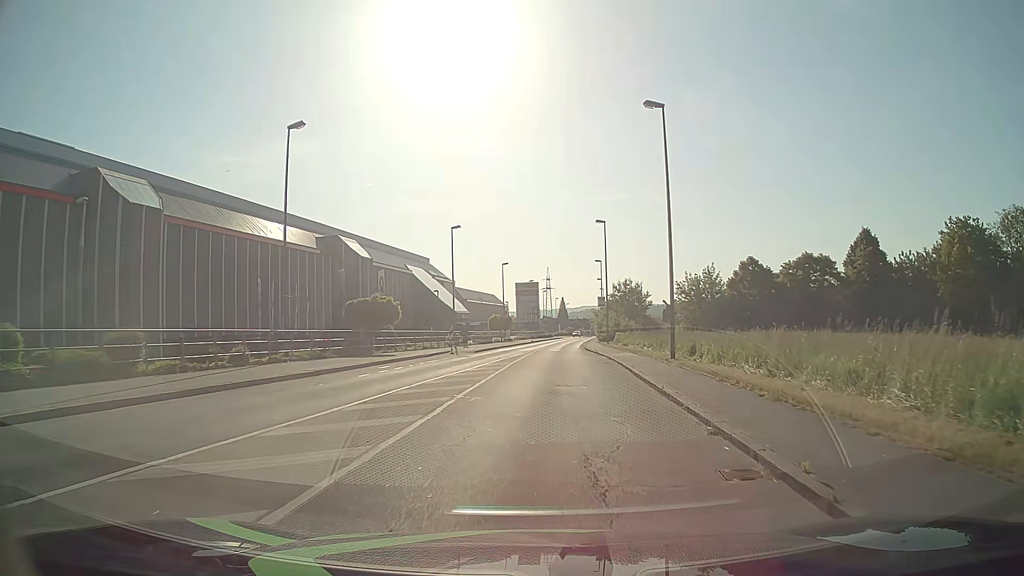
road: tertiary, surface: asphalt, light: Day
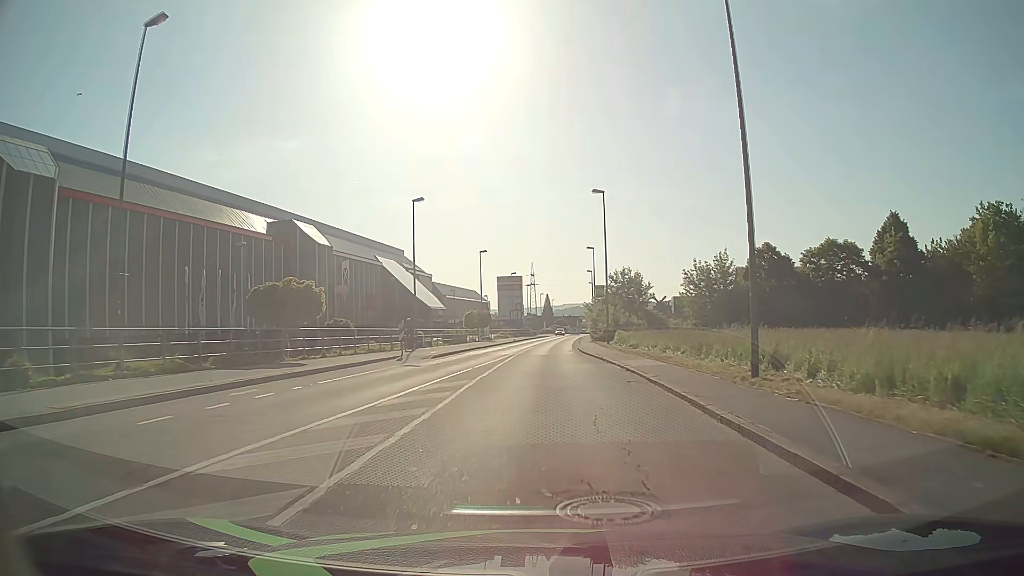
(+0.1, +11.5) m; +1°
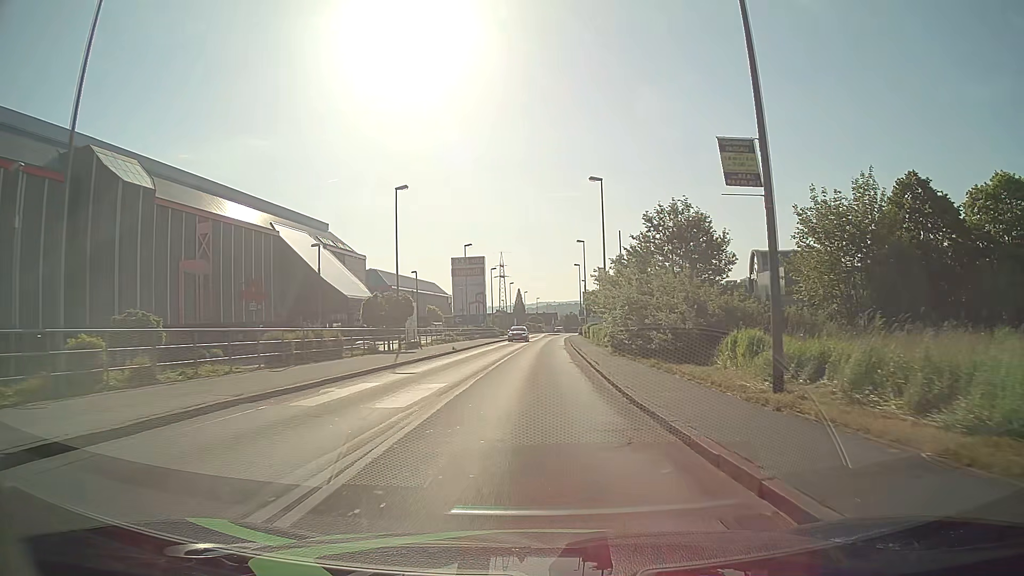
(+0.5, +34.4) m; +2°
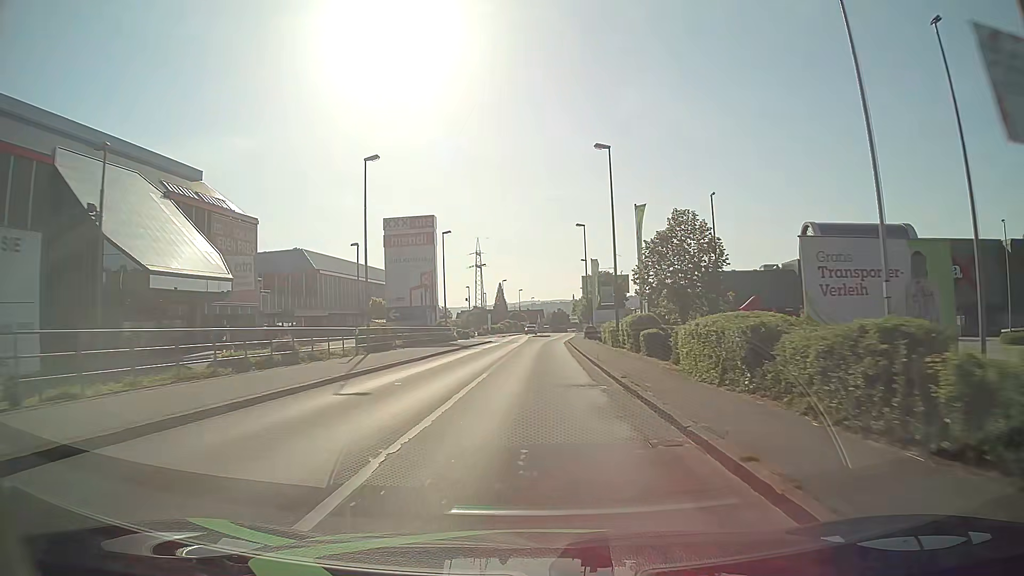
(+0.5, +37.1) m; +1°
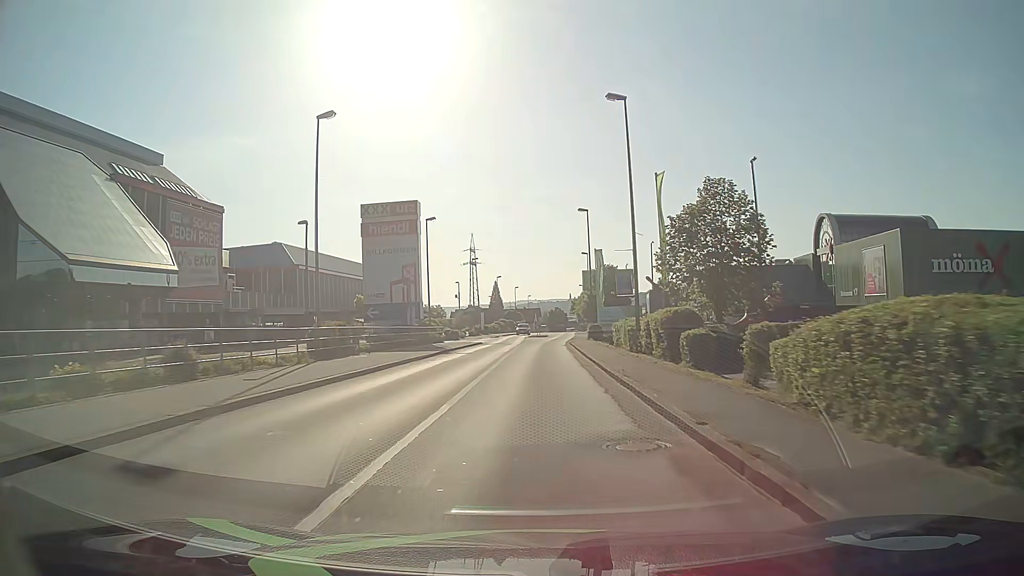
(+0.1, +7.5) m; +1°
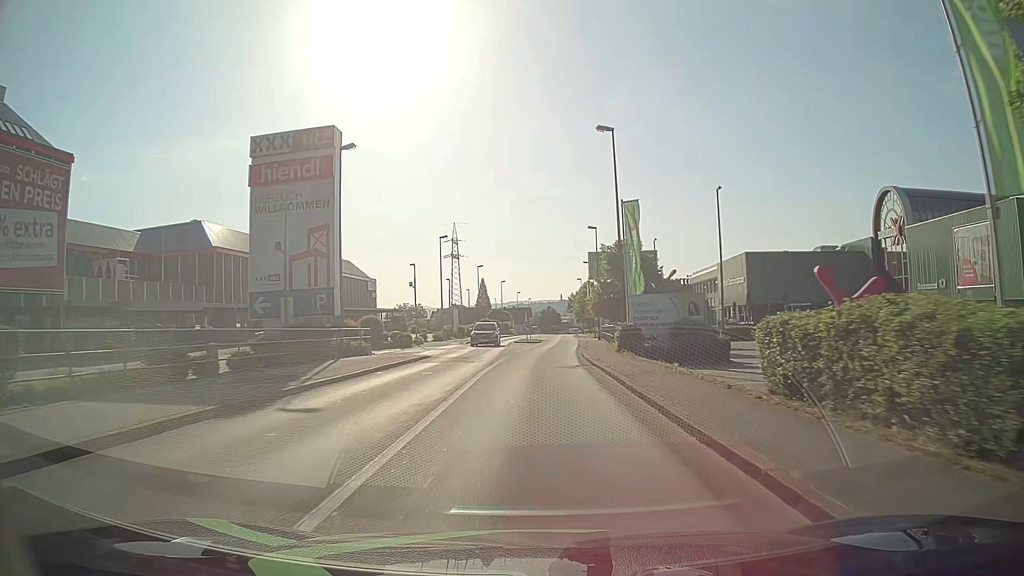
(+0.1, +22.7) m; 0°
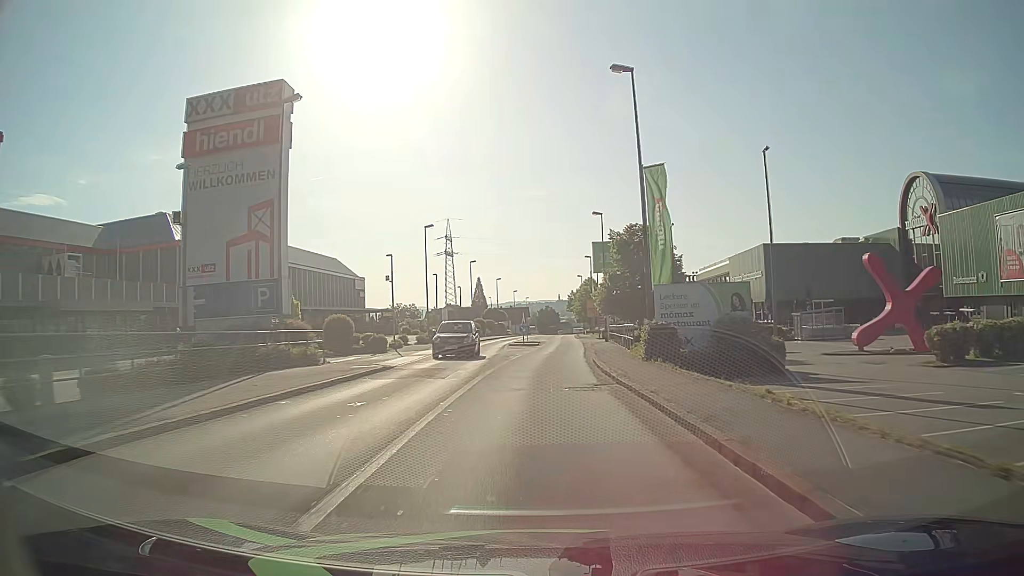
(+0.1, +7.6) m; 0°
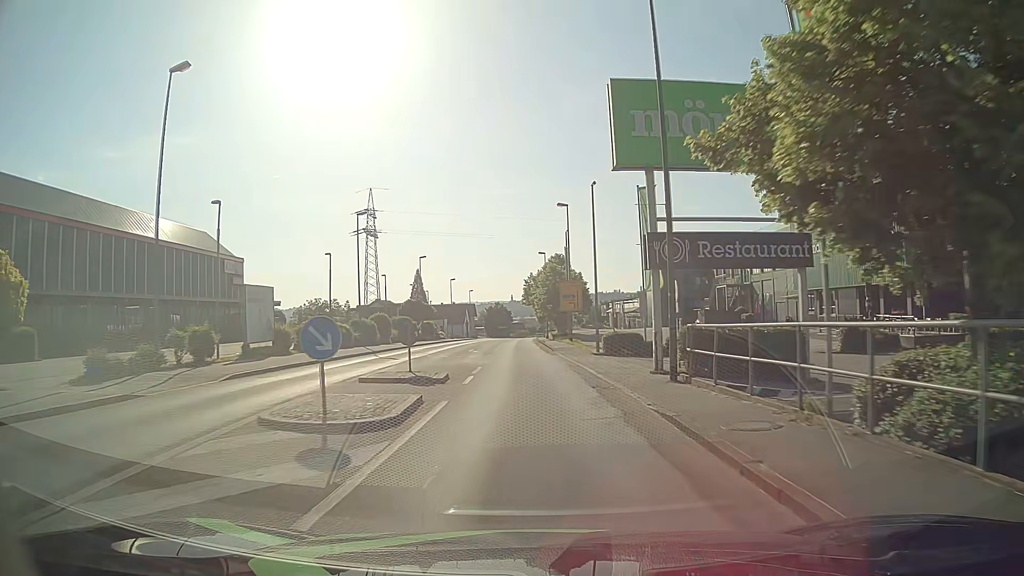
(+1.5, +38.0) m; +4°
(0, +10) (0, +20) (-1, +30) (-1, +40) (-1, +50) (-1, +60) (-1, +70) (-1, +80) (-1, +90) (-1, +100) m
